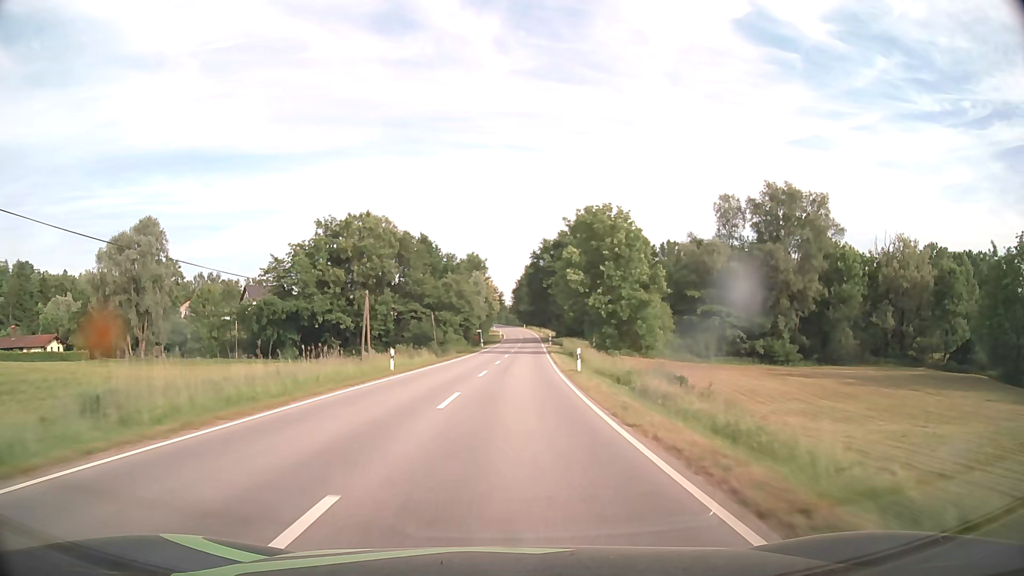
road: secondary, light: Day
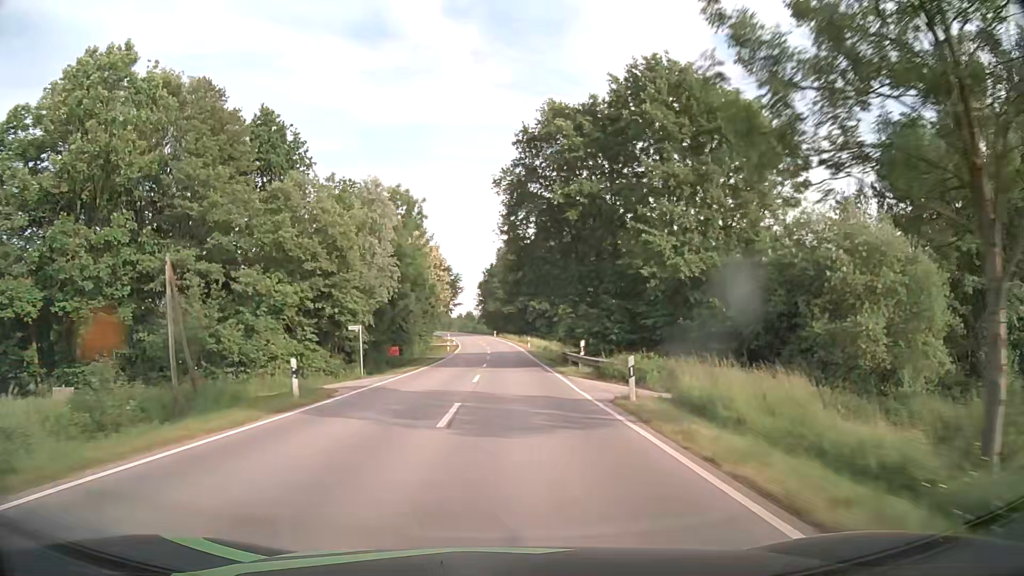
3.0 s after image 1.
(+1.7, +62.7) m; +2°
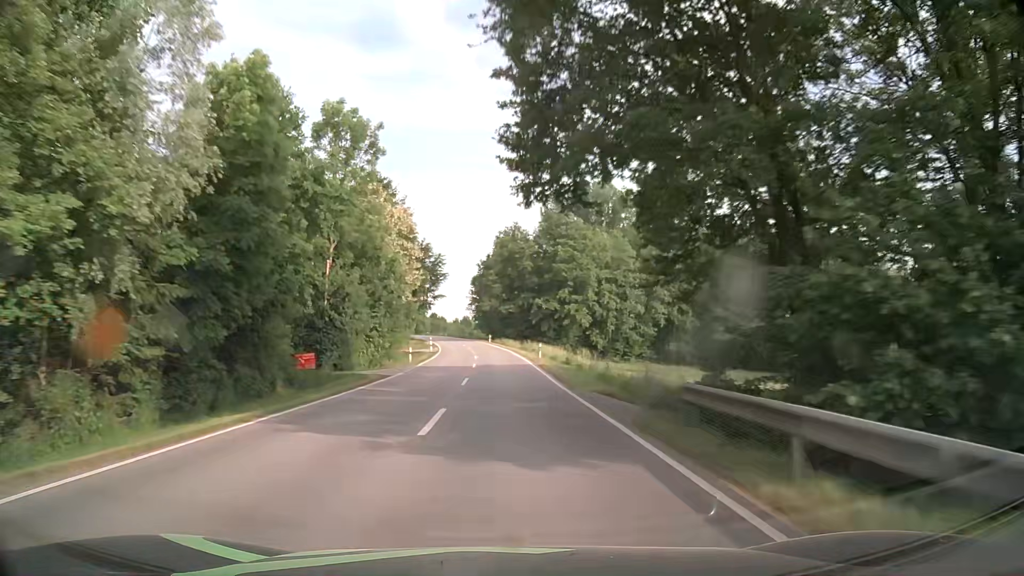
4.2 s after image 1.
(+0.1, +25.0) m; 0°
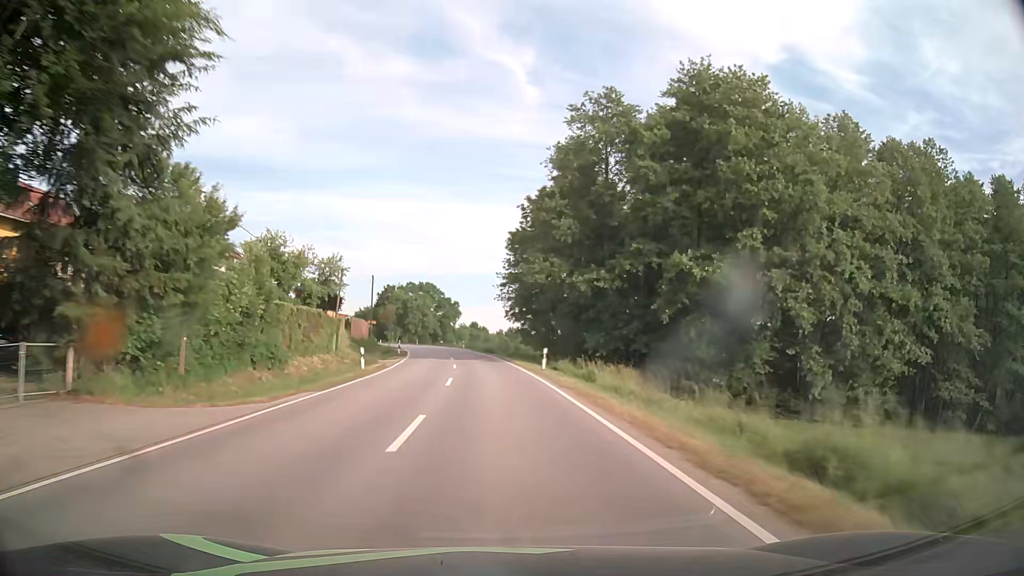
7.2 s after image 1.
(-1.5, +61.7) m; -4°
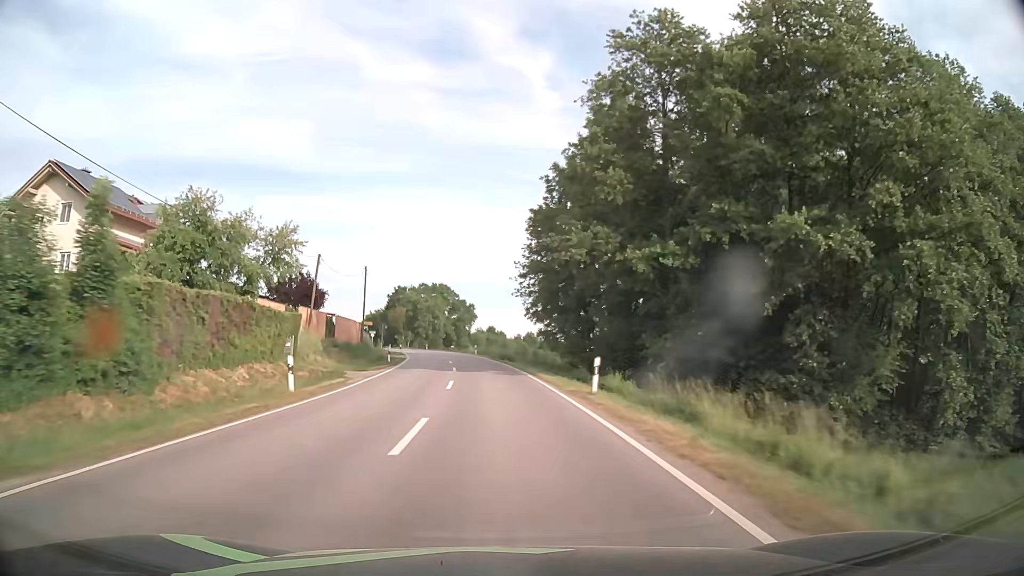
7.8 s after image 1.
(-0.2, +12.2) m; -1°
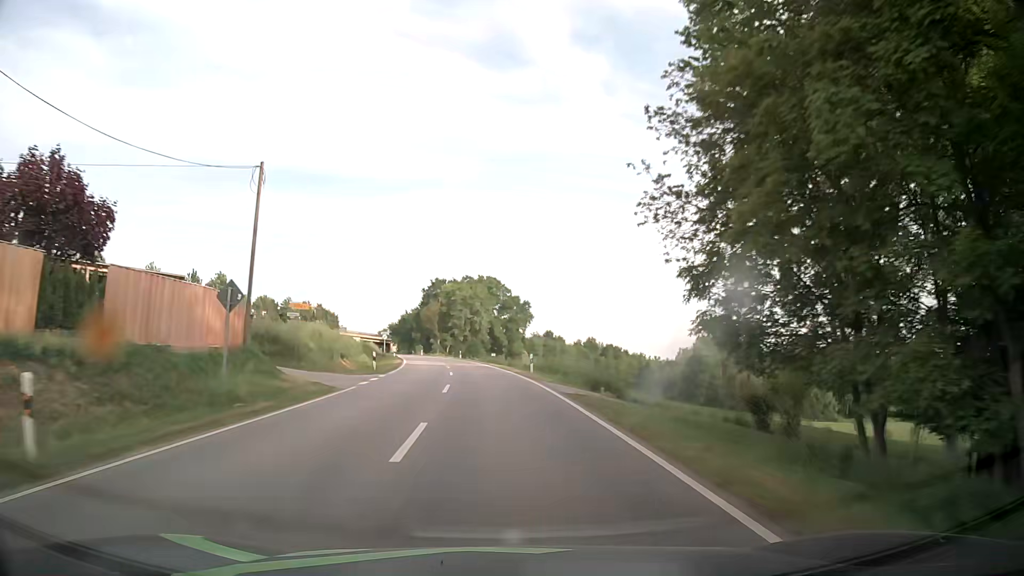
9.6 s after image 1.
(-1.6, +36.5) m; -5°
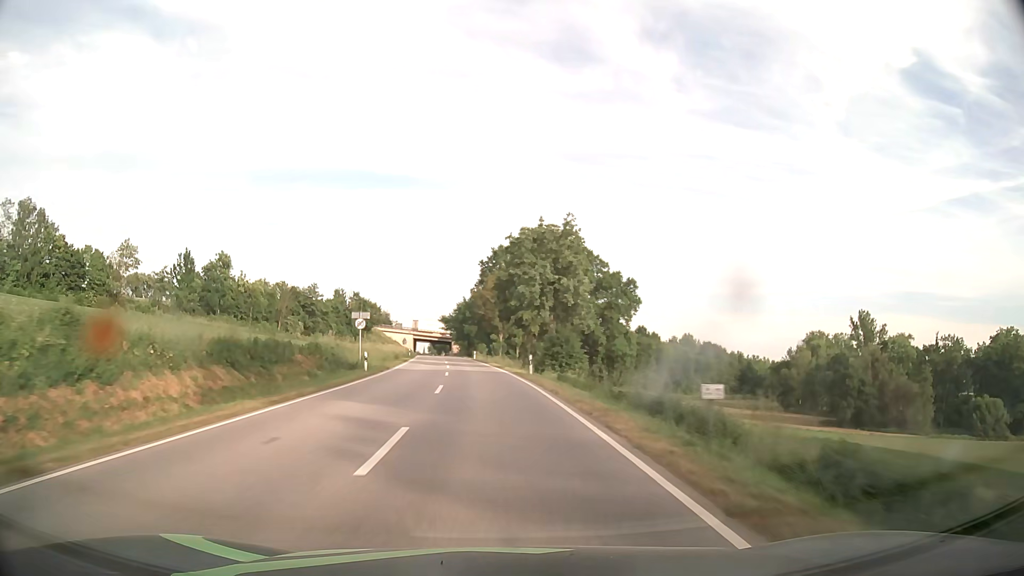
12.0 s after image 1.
(-2.8, +48.9) m; -7°
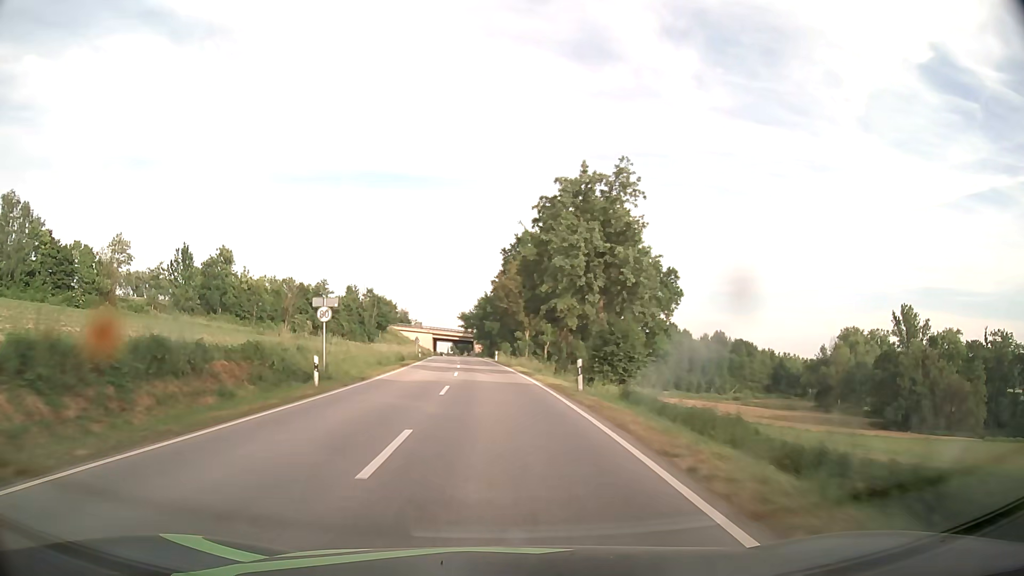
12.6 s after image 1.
(-0.2, +12.4) m; -2°
(0, +10) (0, +20) (-1, +30) (-2, +40) (-2, +50) (-3, +60) (-4, +70) (-5, +80) (-6, +90) (-6, +100) m
